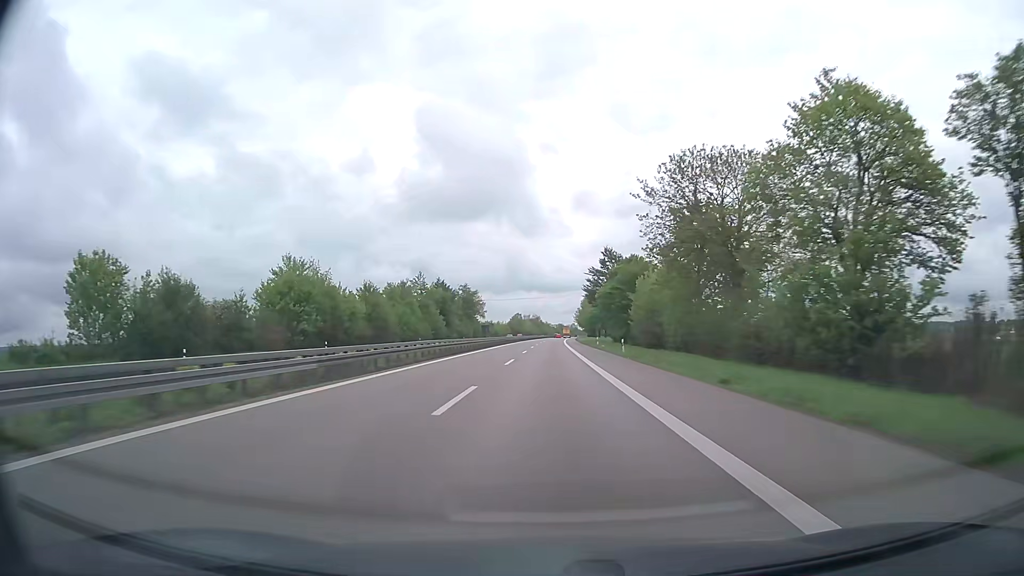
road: trunk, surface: asphalt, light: Day
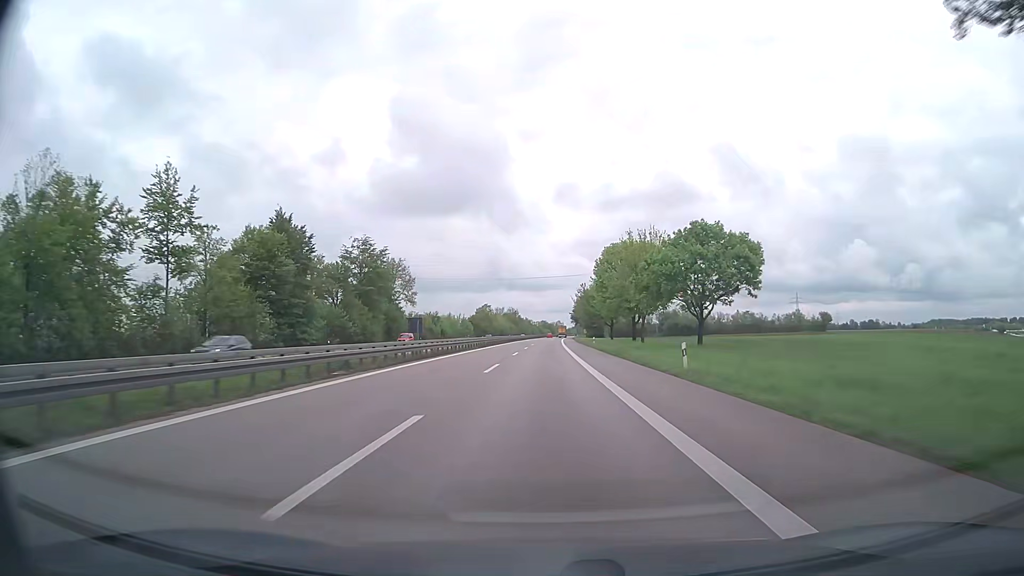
(+1.3, +96.8) m; +2°
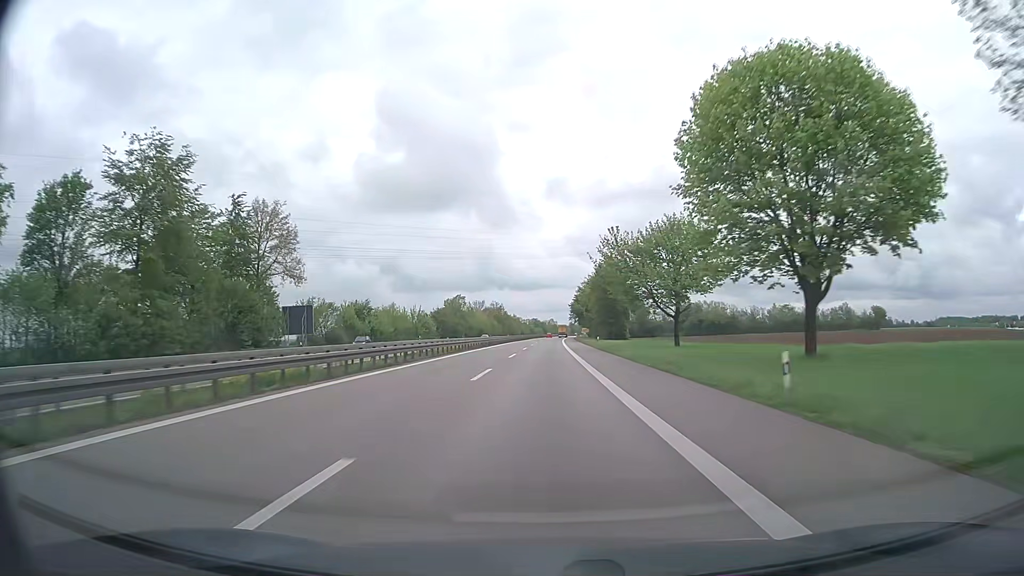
(+0.3, +58.2) m; +1°
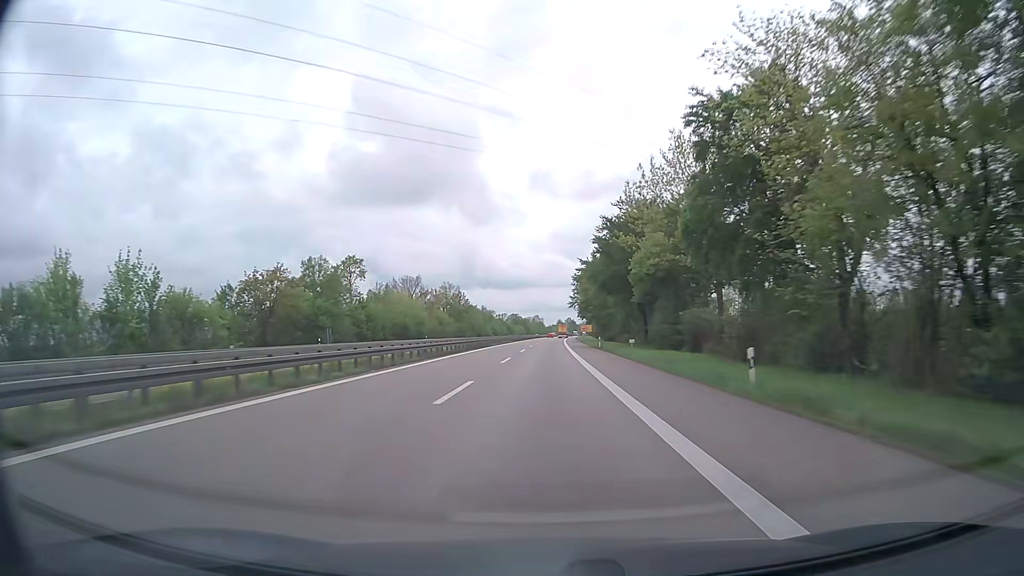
(+1.0, +96.9) m; +1°
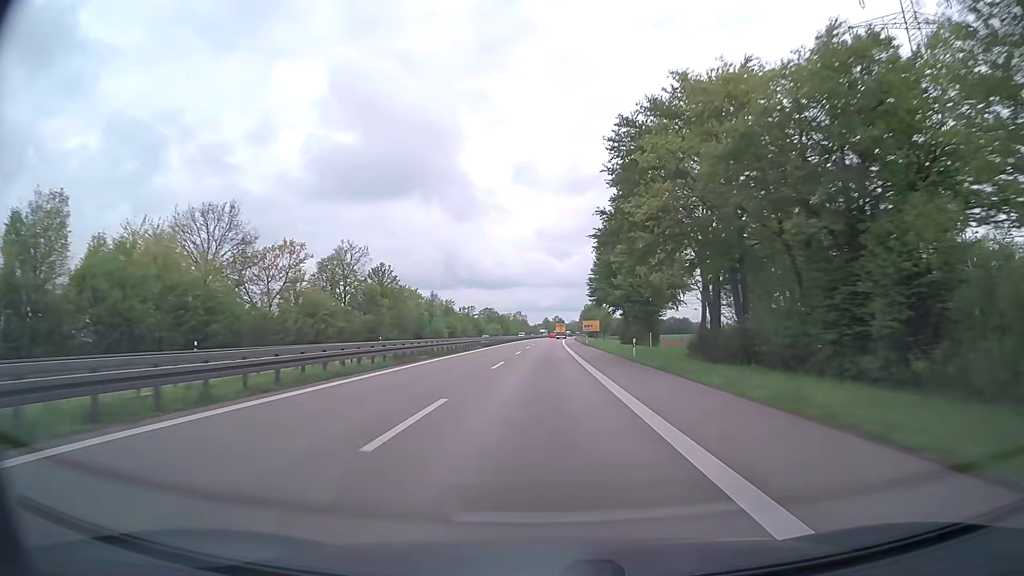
(+0.8, +77.5) m; +1°
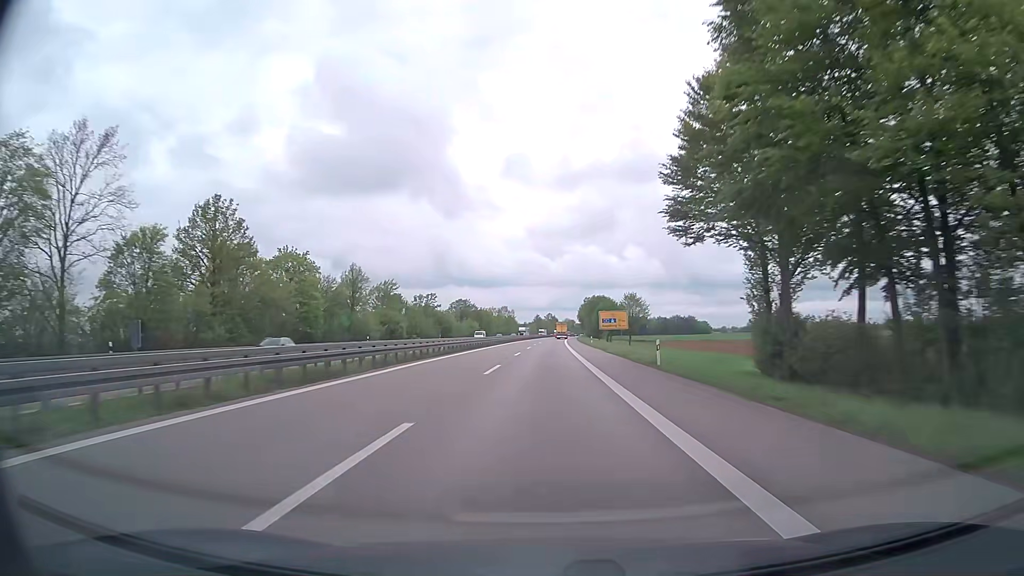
(+0.1, +58.2) m; 0°
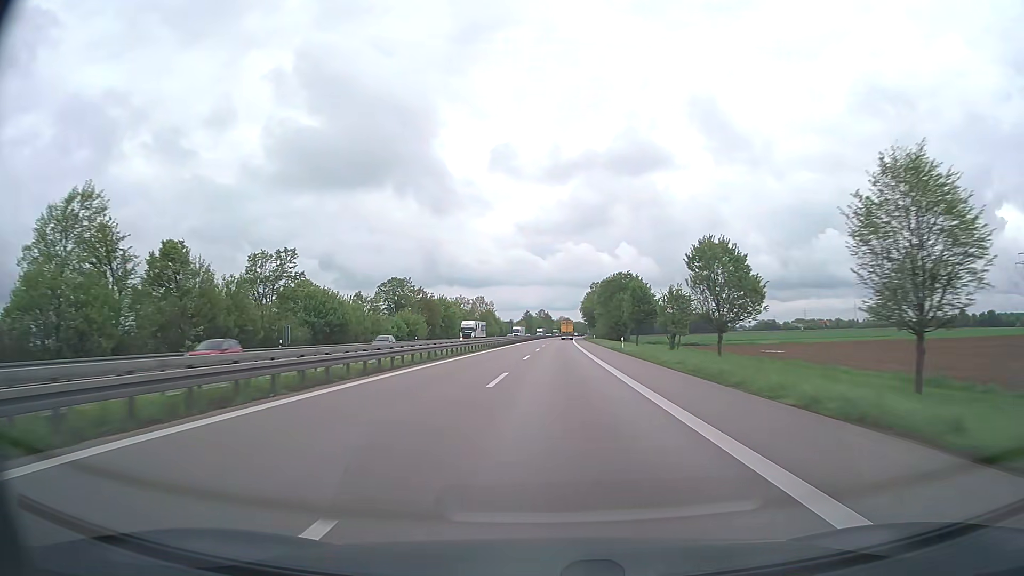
(+0.5, +77.6) m; +1°
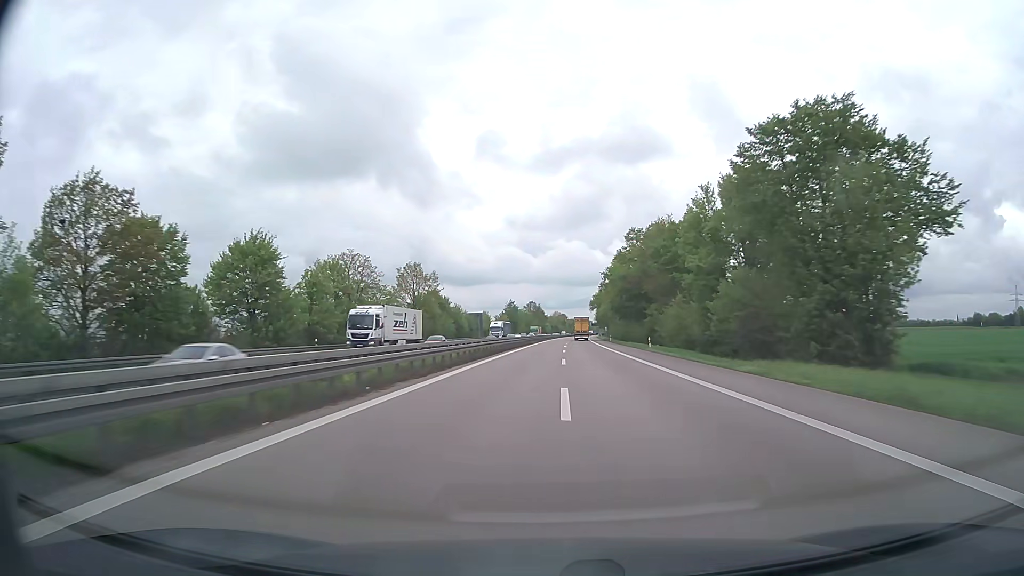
(+0.5, +97.0) m; +1°
(0, +10) (0, +20) (0, +30) (0, +40) (+1, +50) (+1, +60) (+1, +70) (+1, +80) (+2, +90) (+2, +100) m
